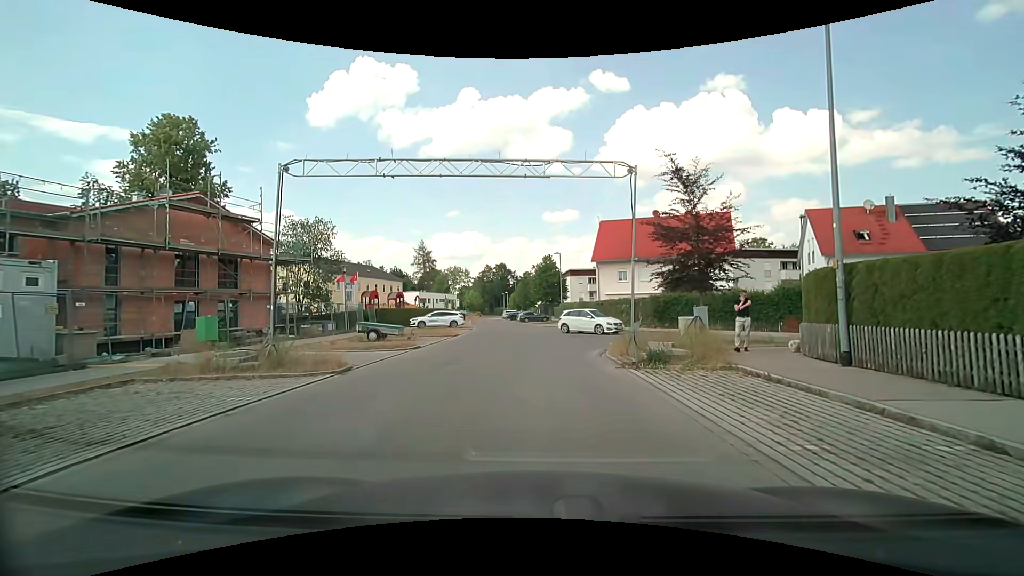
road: residential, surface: asphalt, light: Day
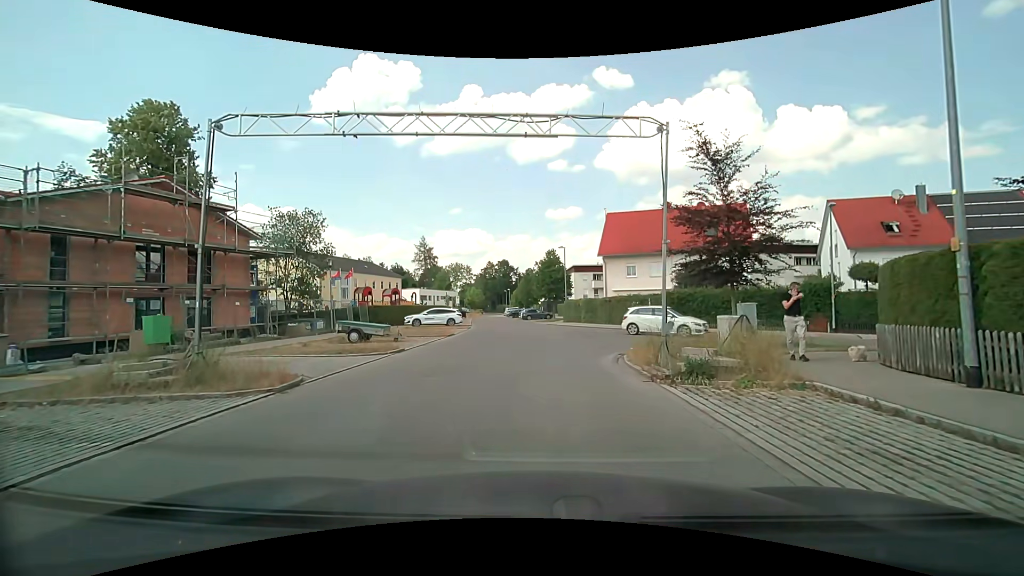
(+0.1, +2.8) m; +1°
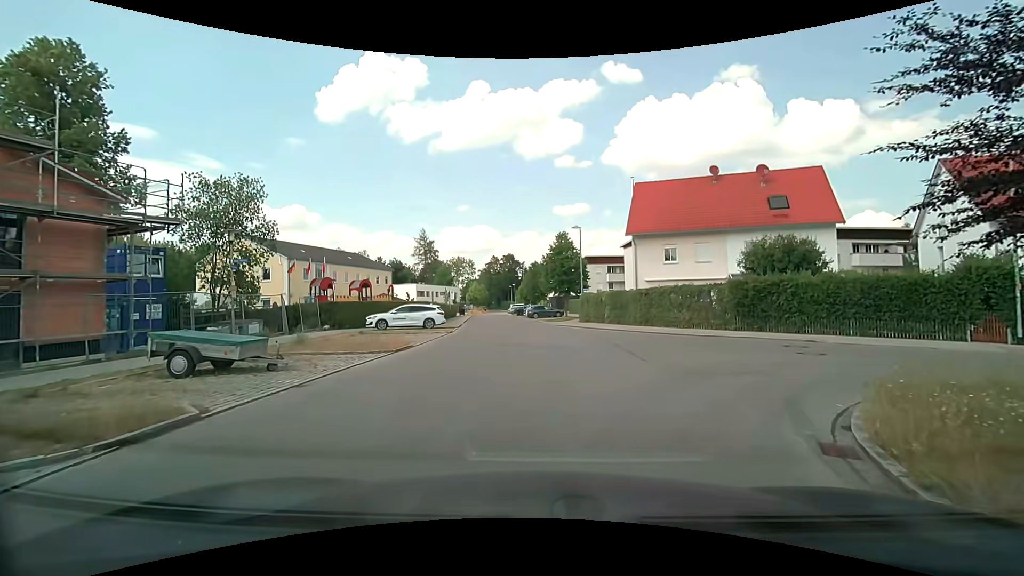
(0.0, +10.6) m; 0°
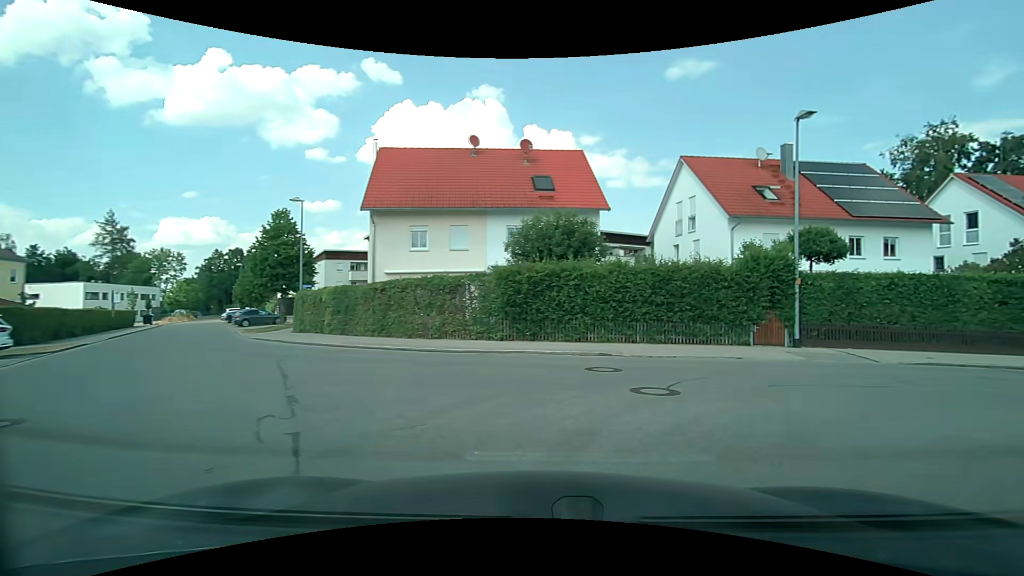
(+1.3, +9.1) m; +26°
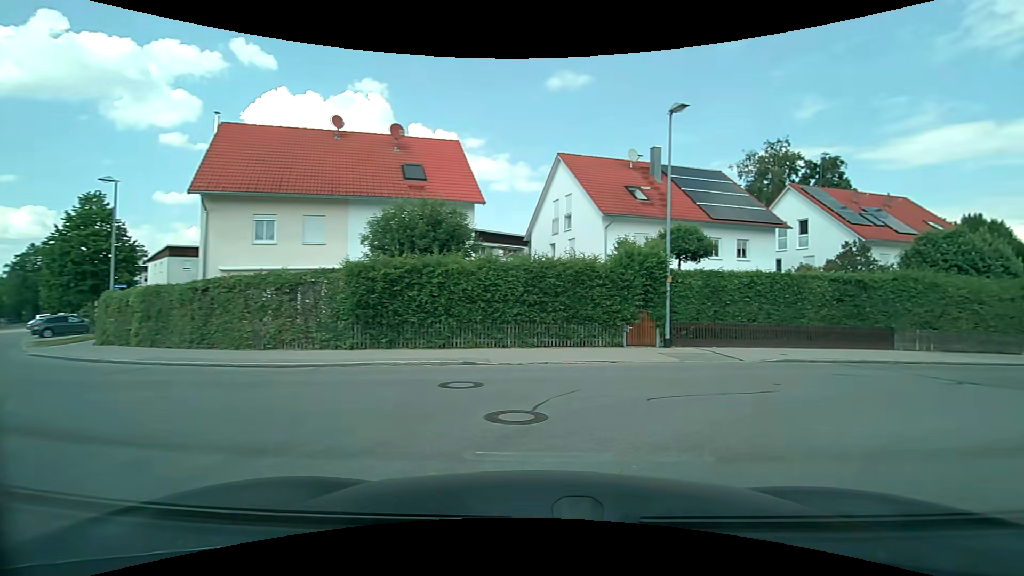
(+0.3, +2.2) m; +14°
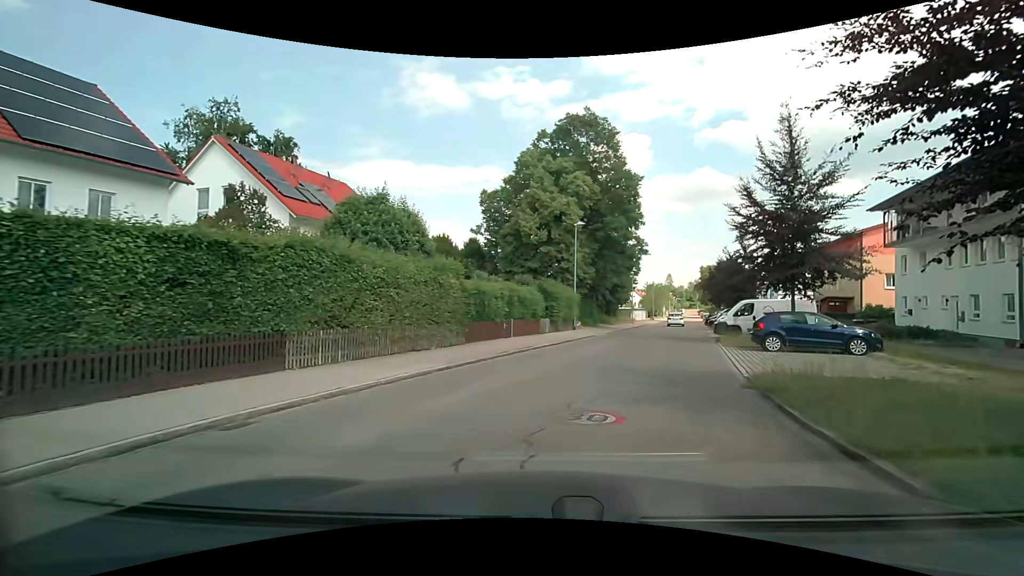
(+5.9, +9.9) m; +55°
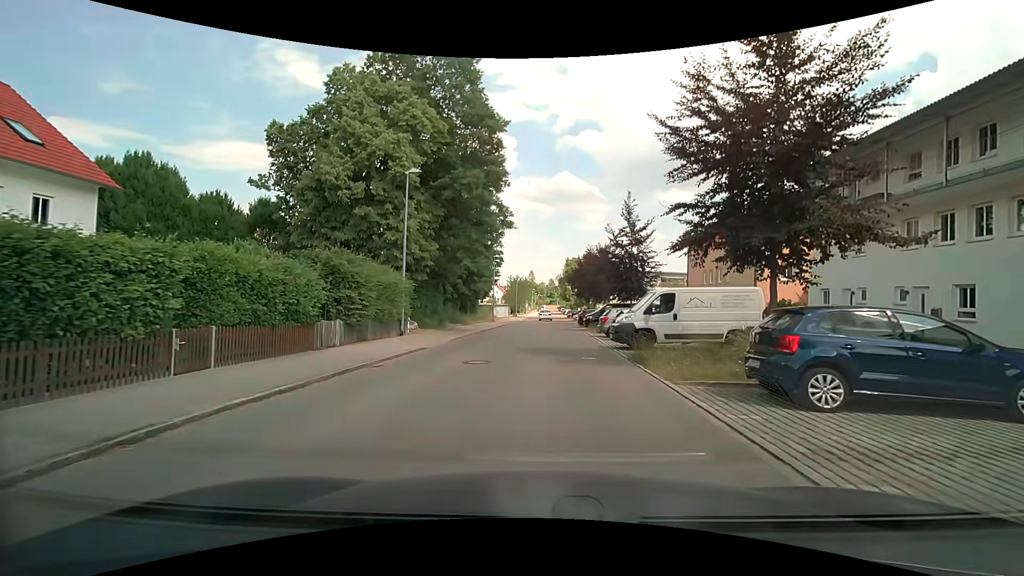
(+2.0, +12.6) m; +15°
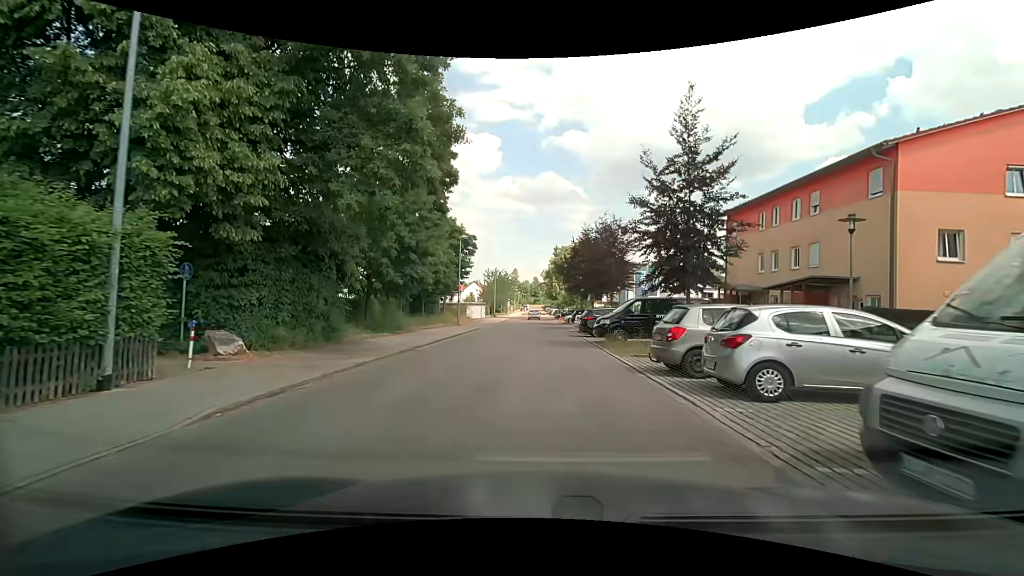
(+0.3, +15.2) m; +2°
(0, +10) (0, +20) (0, +30) (0, +40) (0, +50) (0, +60) (0, +70) (-1, +80) (-1, +90) (-1, +100) m
